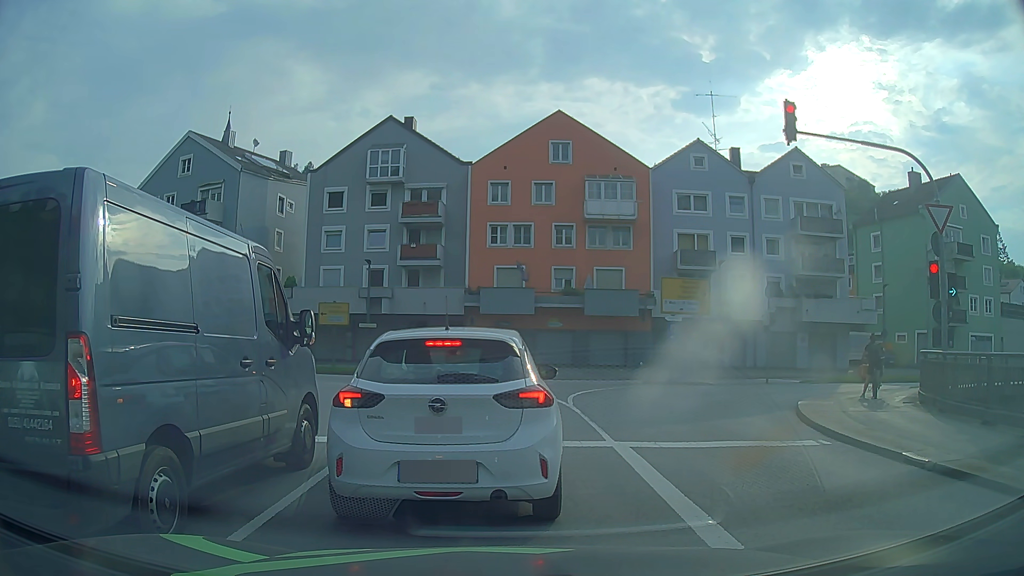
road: primary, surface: asphalt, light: Day
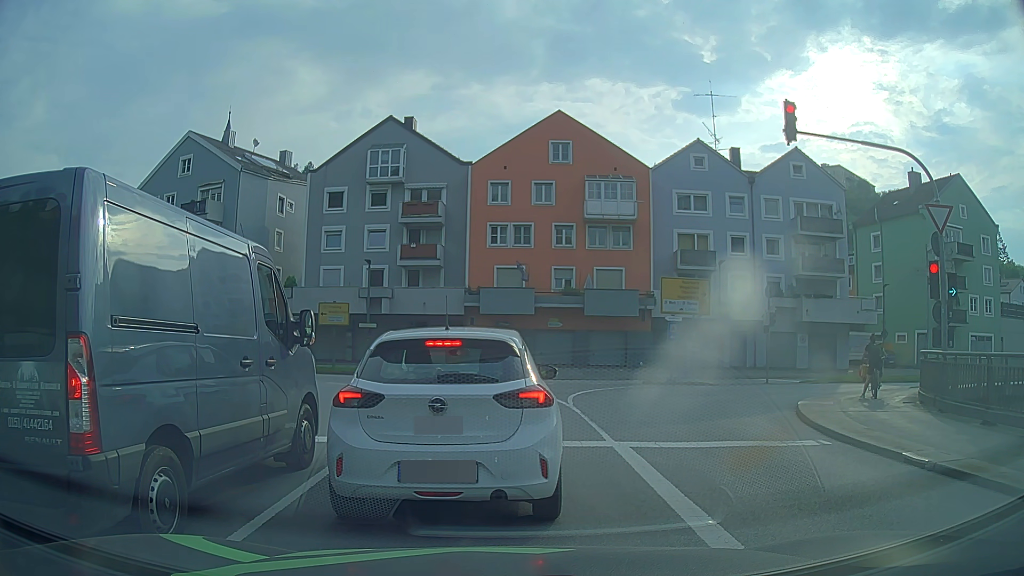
(0.0, 0.0) m; 0°
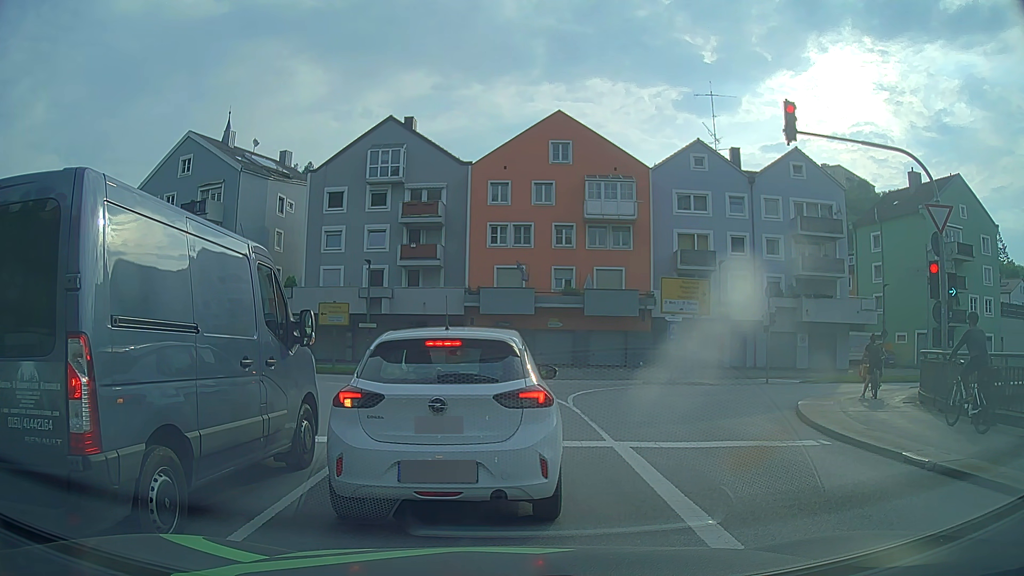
(0.0, 0.0) m; 0°
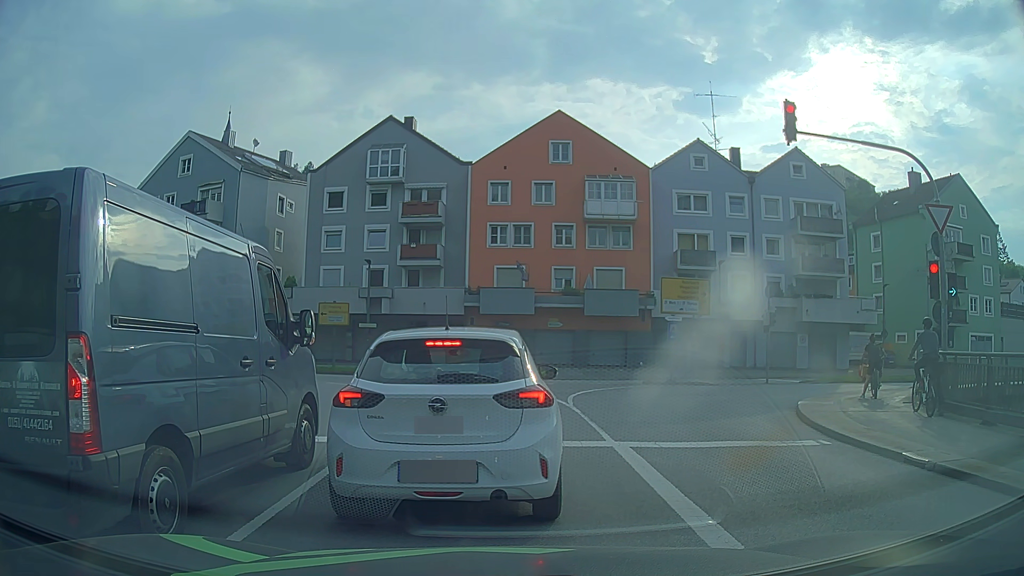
(0.0, 0.0) m; 0°
